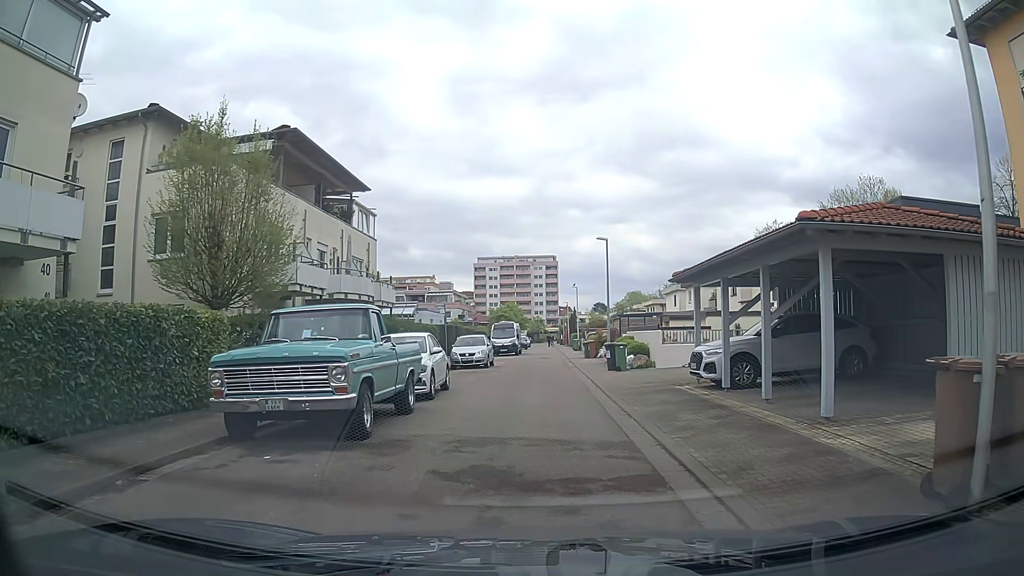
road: residential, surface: asphalt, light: Day
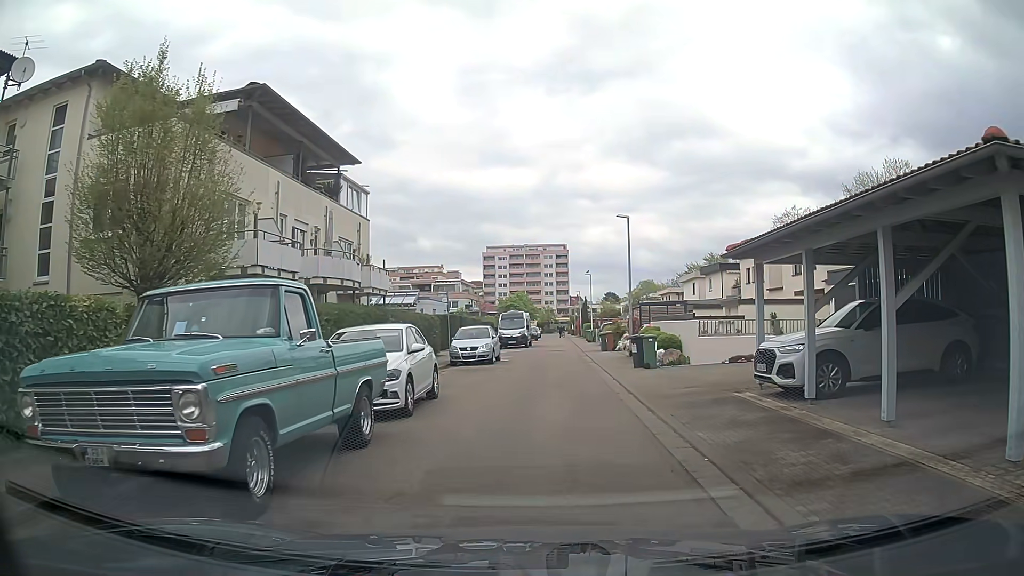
(-0.1, +4.1) m; 0°
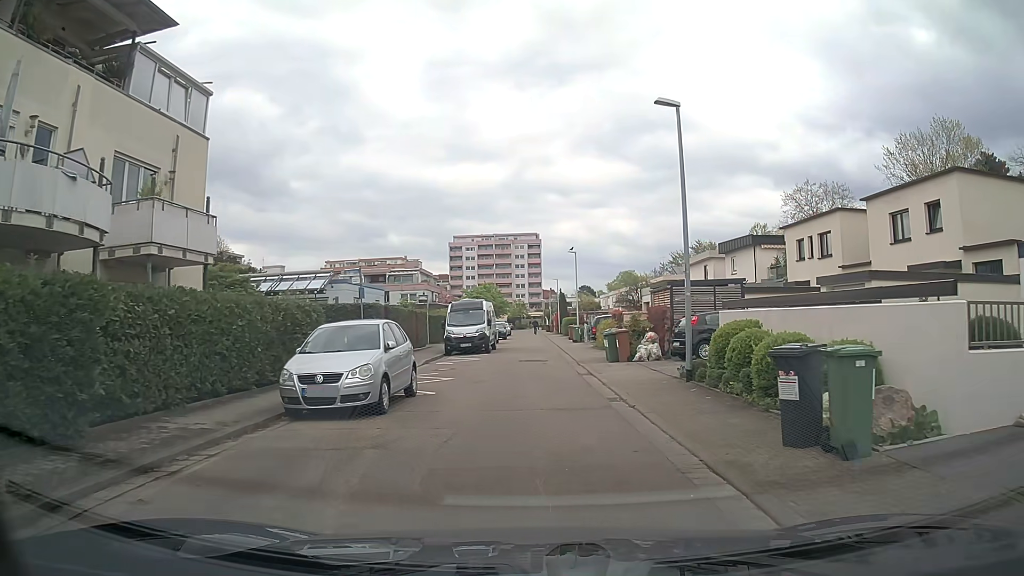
(-0.1, +15.3) m; 0°
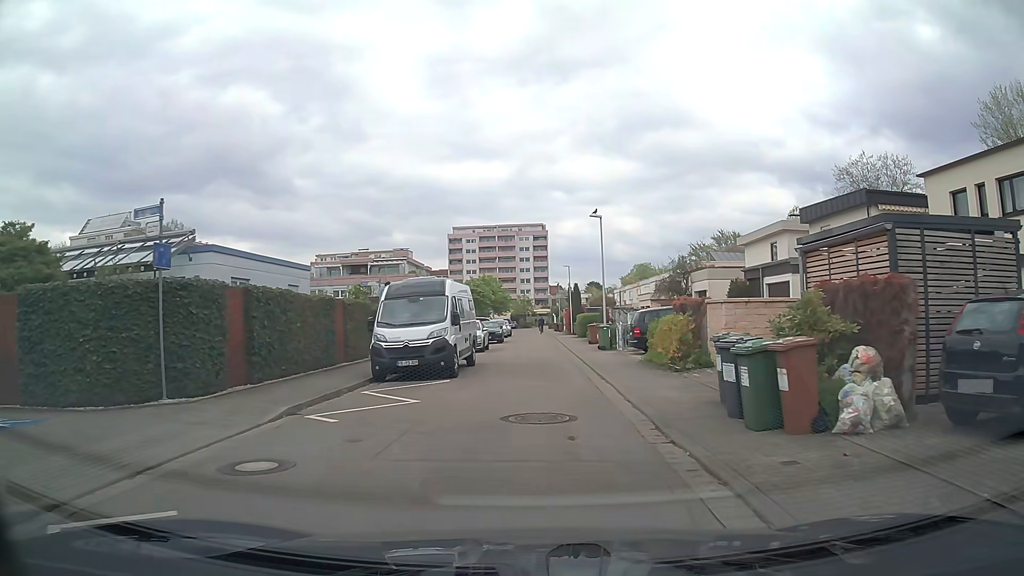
(+0.3, +14.9) m; 0°
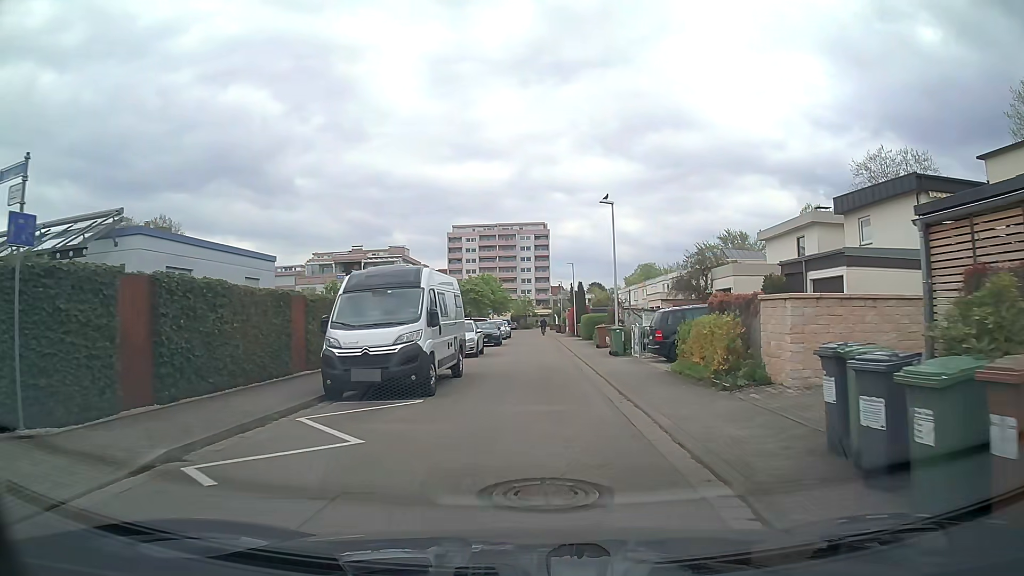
(0.0, +4.0) m; 0°
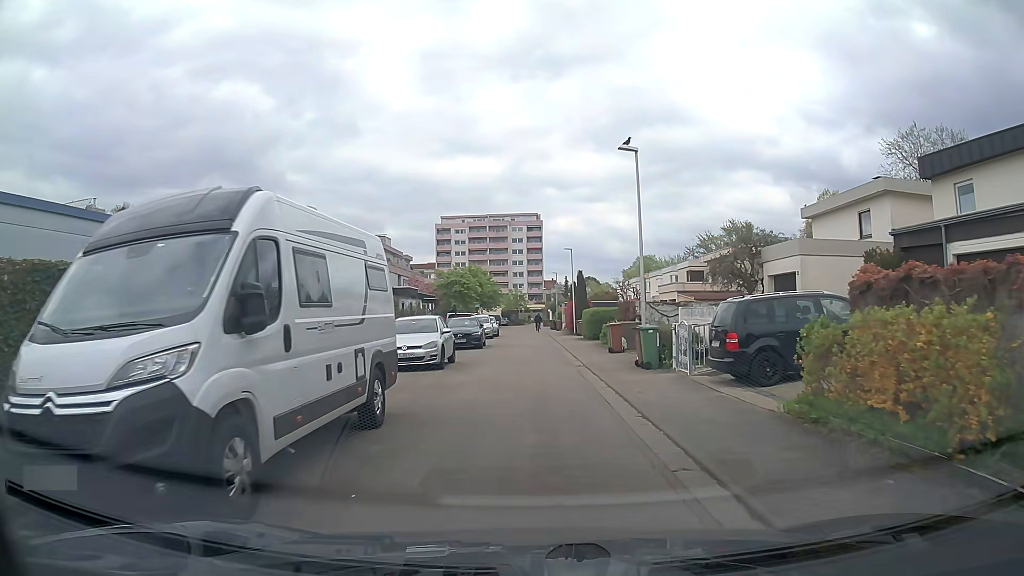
(+0.1, +8.2) m; 0°
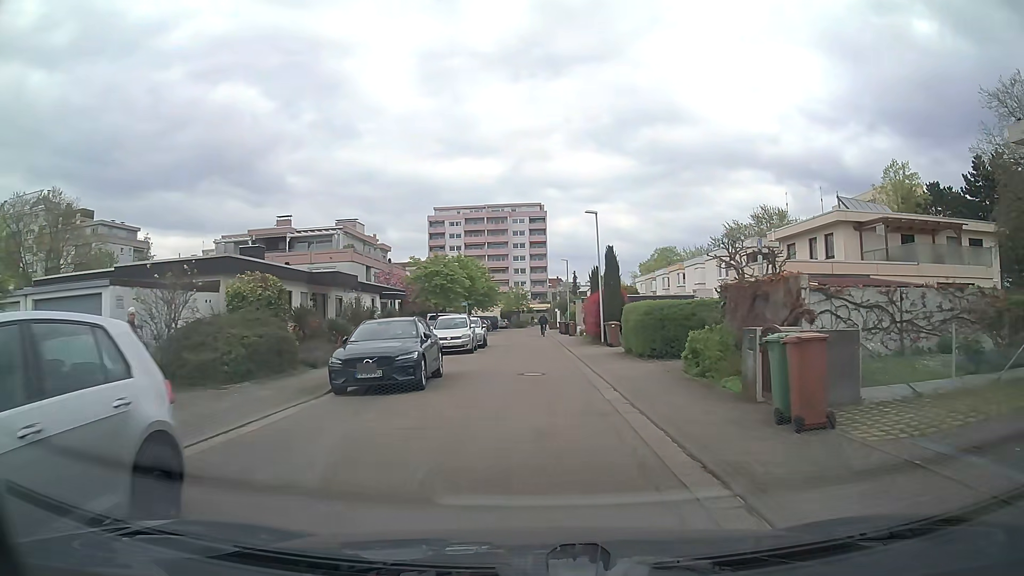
(+0.3, +16.9) m; +1°
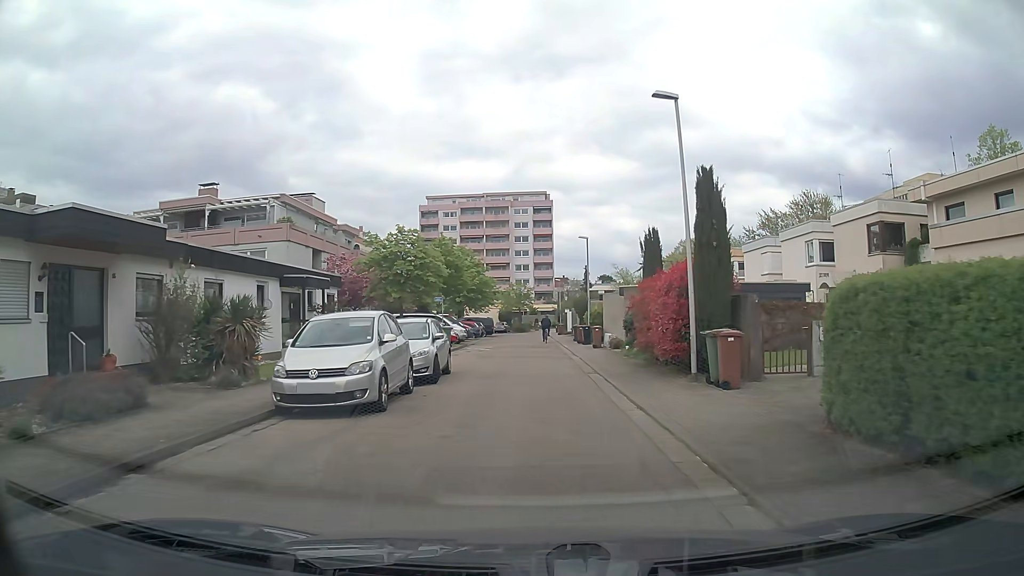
(0.0, +16.9) m; -1°
(0, +10) (0, +20) (0, +30) (+1, +40) (+1, +50) (+1, +60) (+1, +70) (0, +80) (-7, +86) (-17, +88) m
